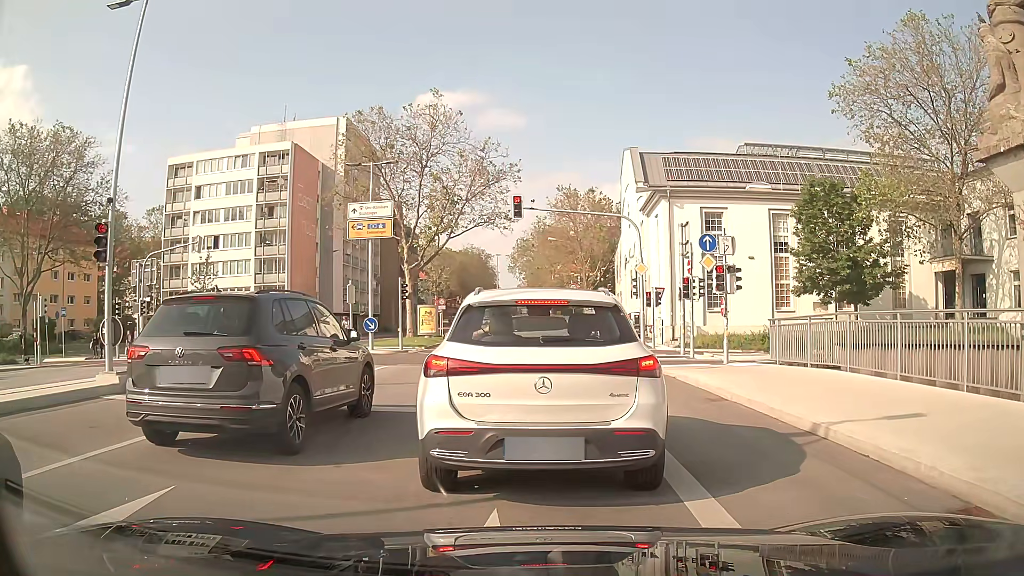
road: secondary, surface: asphalt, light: Day
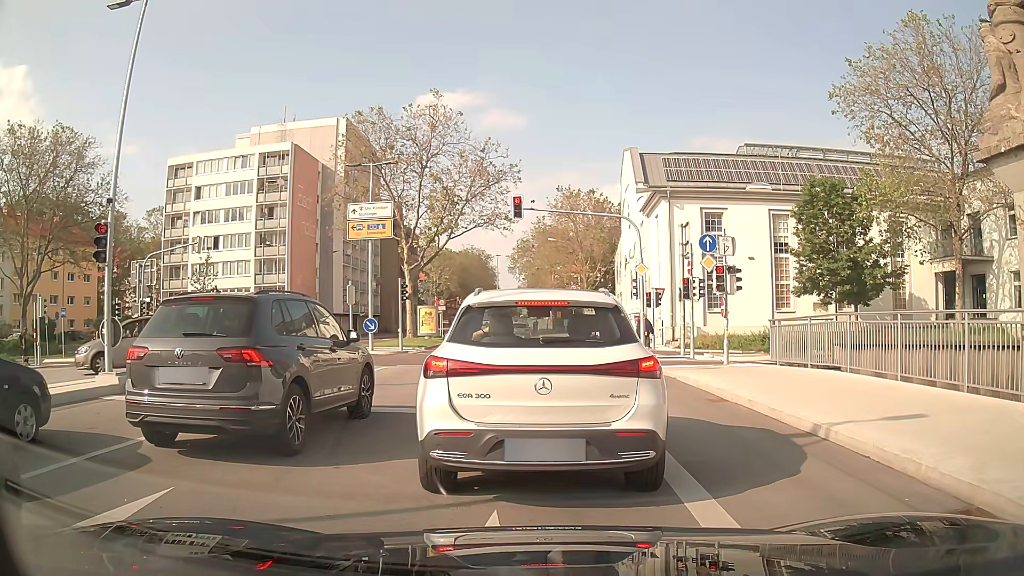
(0.0, +0.1) m; 0°
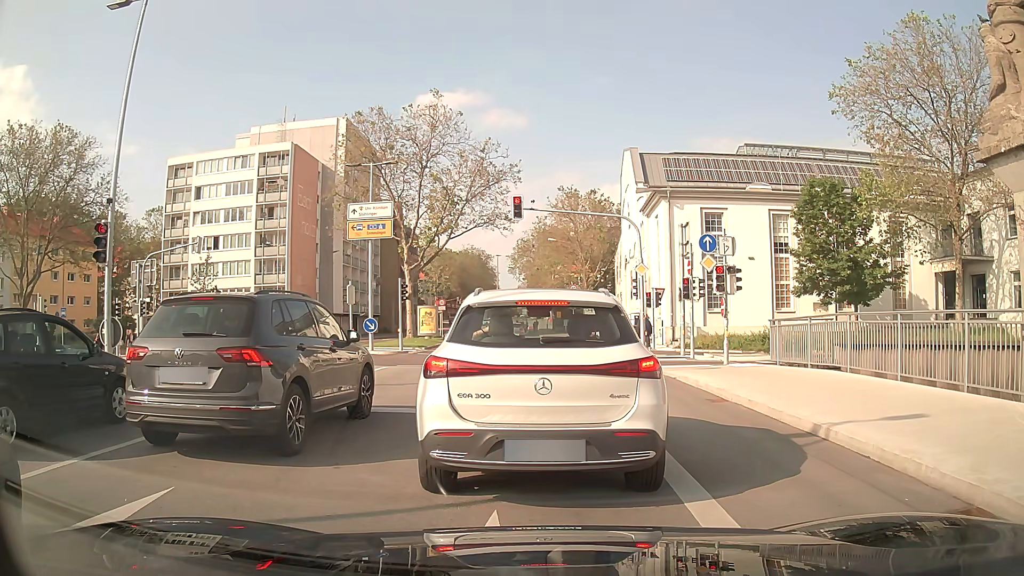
(0.0, 0.0) m; 0°
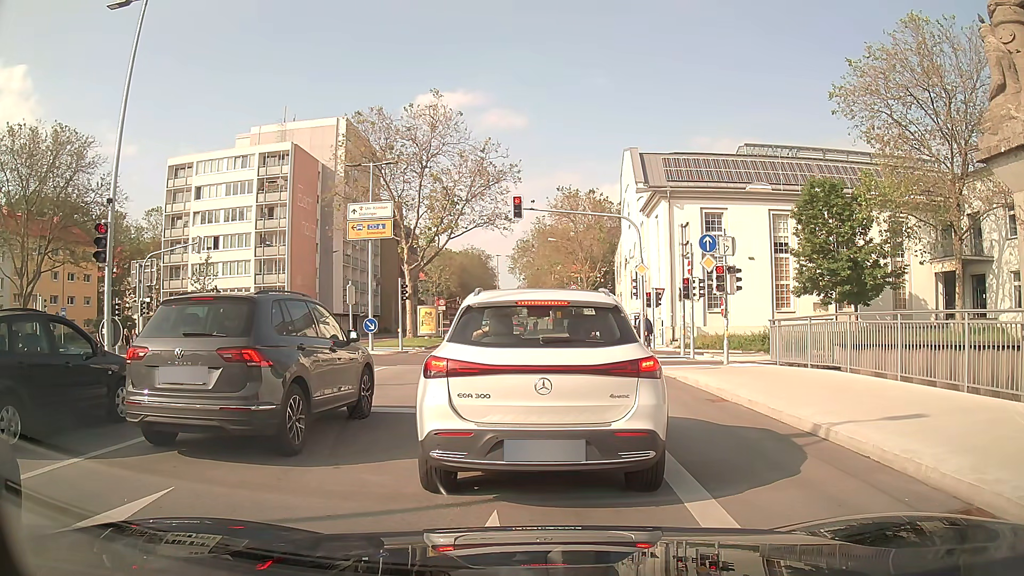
(0.0, 0.0) m; 0°
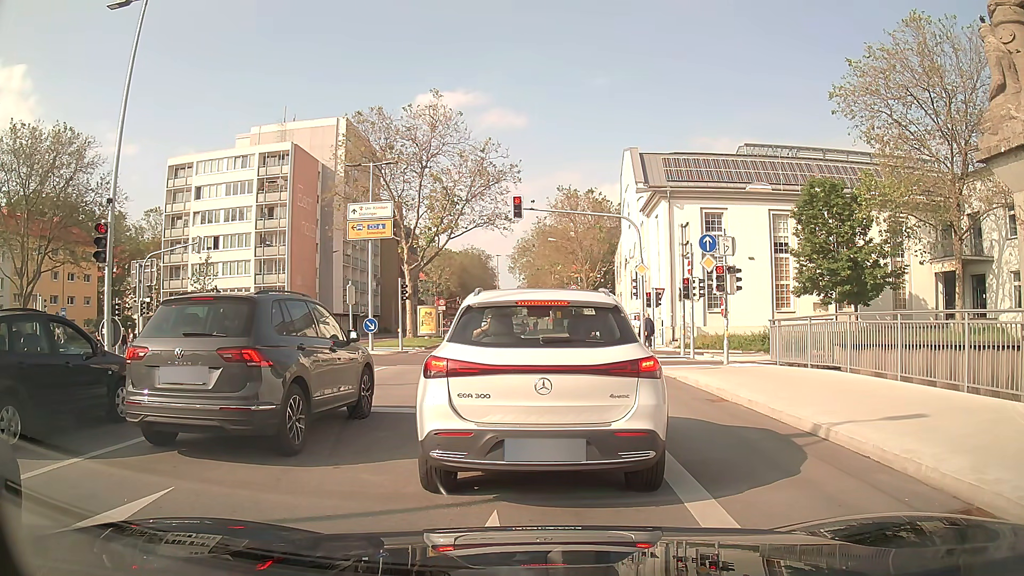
(0.0, 0.0) m; 0°
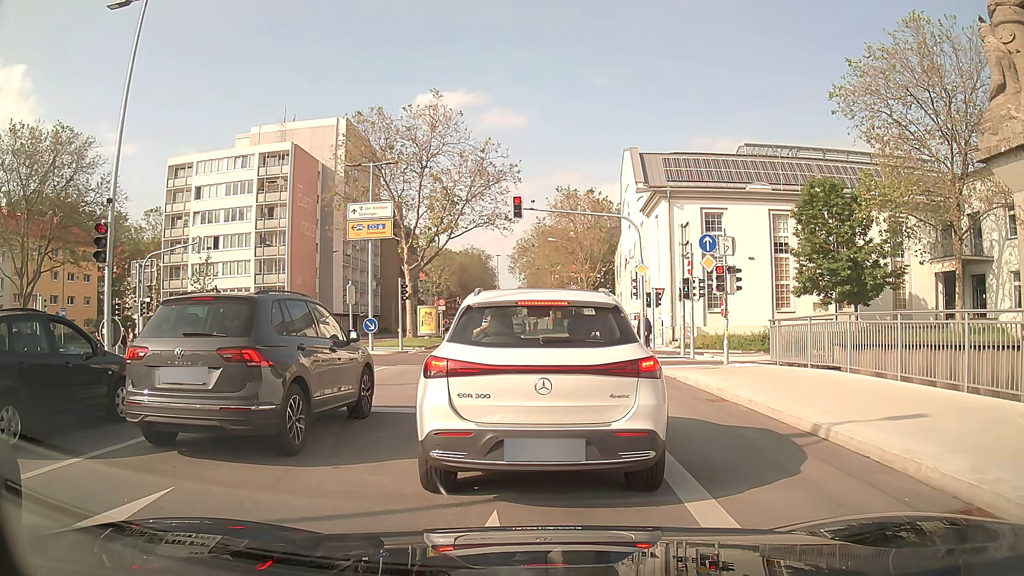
(0.0, 0.0) m; 0°
(0, +10) (0, +20) (0, +30) (-1, +40) (-1, +50) (-2, +60) (-2, +70) (-2, +80) (-2, +90) (-1, +100) m
